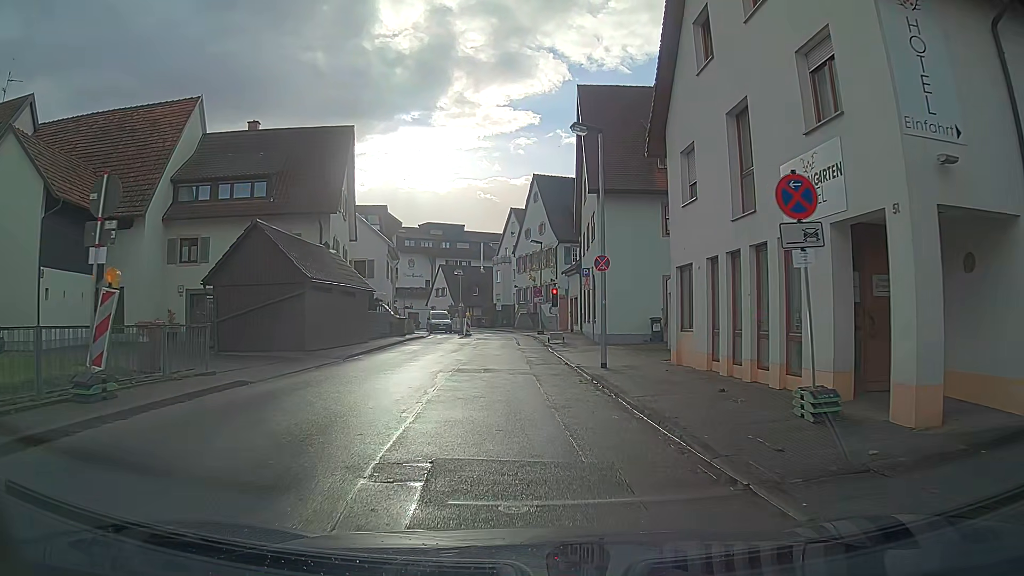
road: tertiary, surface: asphalt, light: Day
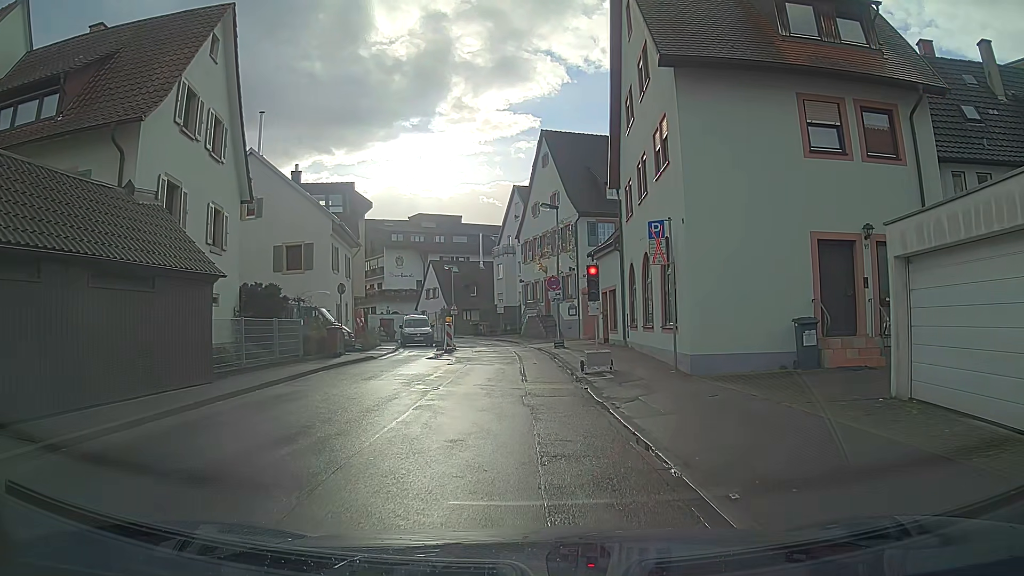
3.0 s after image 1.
(+0.2, +14.8) m; +1°
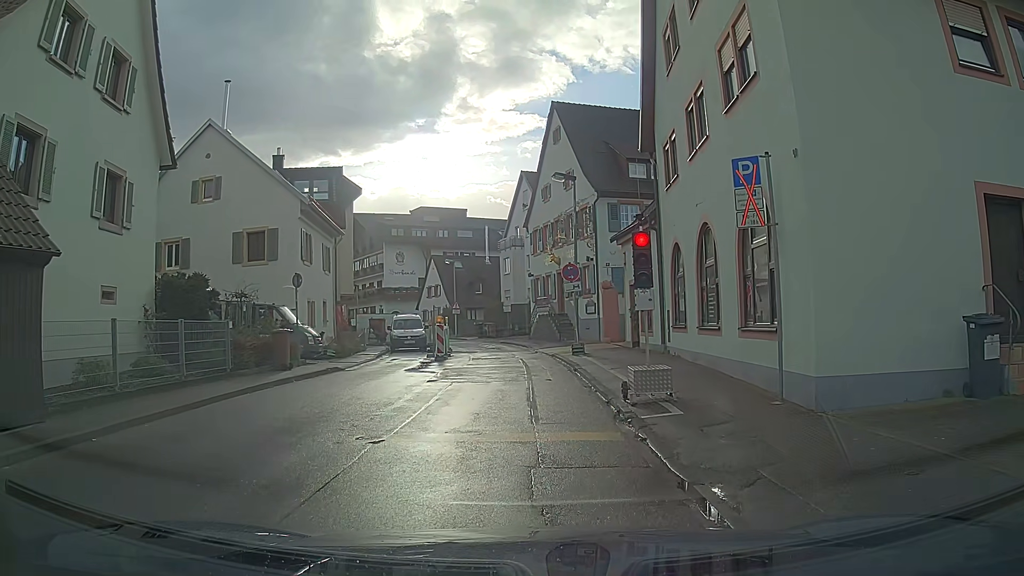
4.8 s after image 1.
(-0.1, +5.6) m; -2°
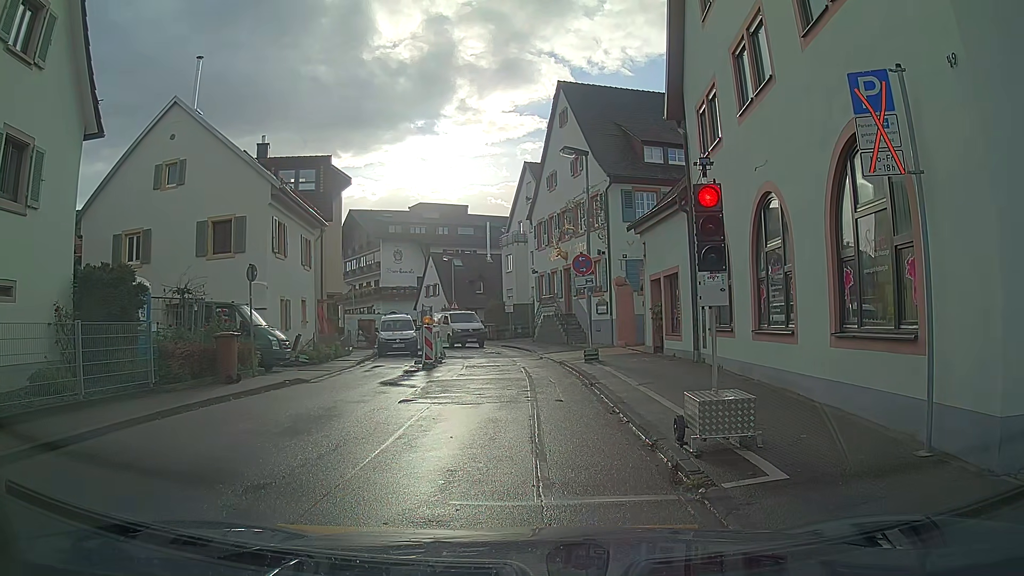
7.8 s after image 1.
(0.0, +3.4) m; 0°
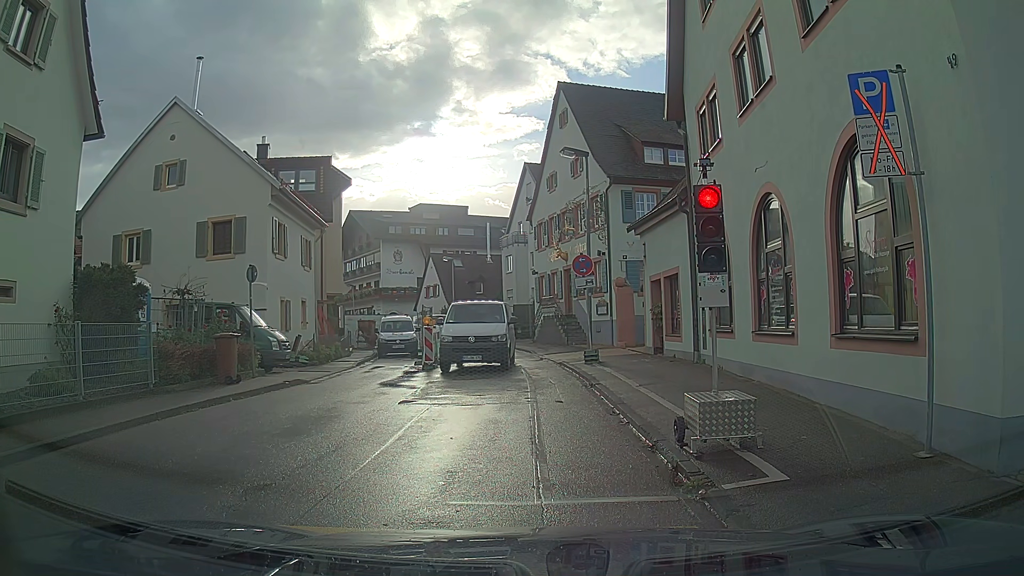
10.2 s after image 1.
(0.0, +0.1) m; 0°
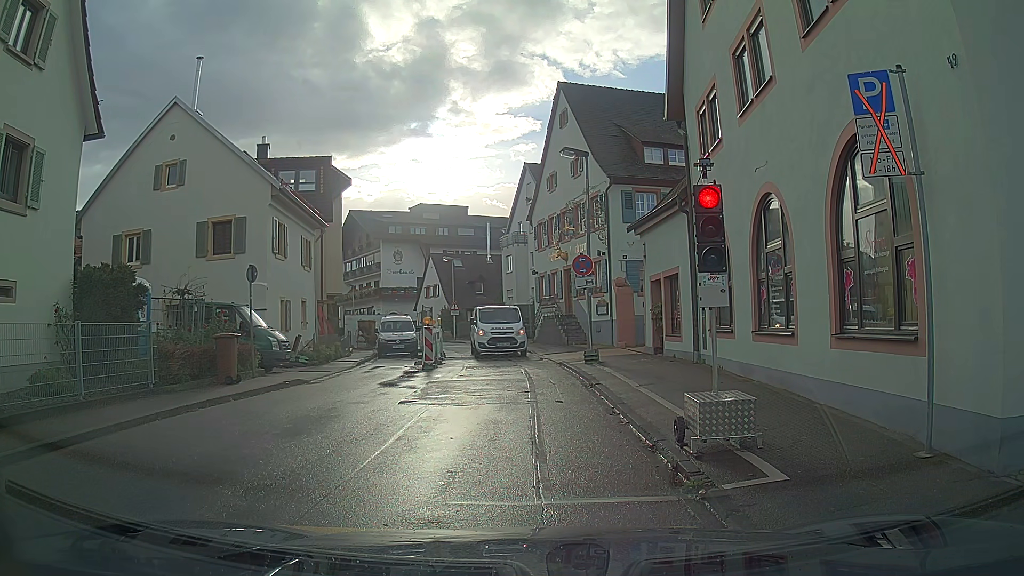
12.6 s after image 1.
(0.0, 0.0) m; 0°
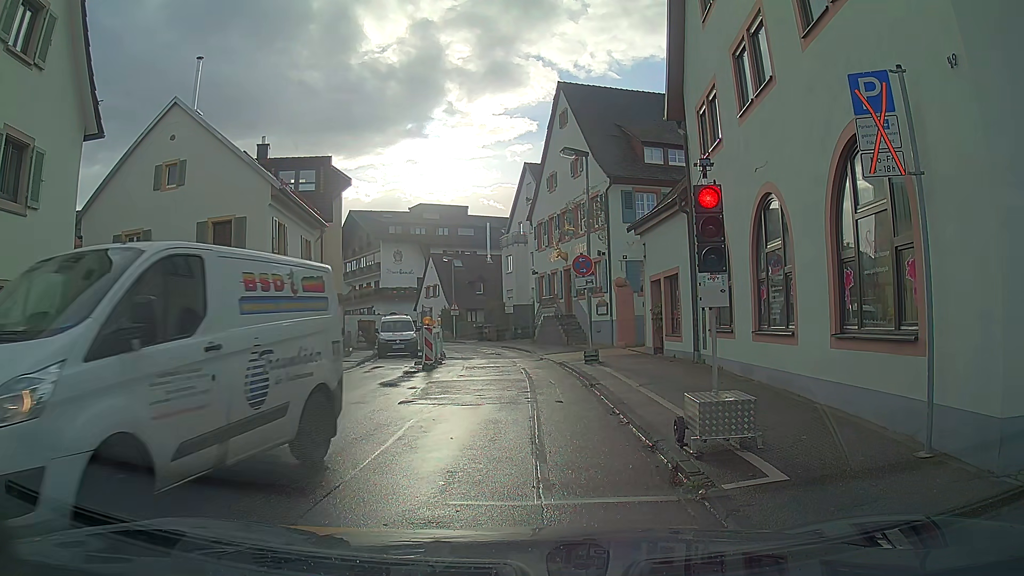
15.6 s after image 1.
(0.0, 0.0) m; 0°
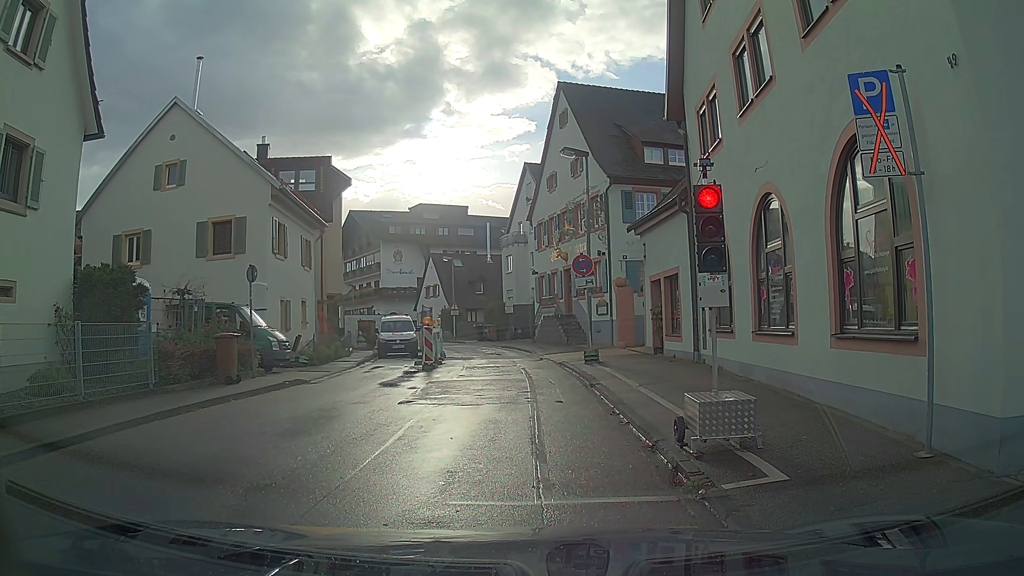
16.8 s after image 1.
(0.0, 0.0) m; 0°
(0, +10) (-1, +20) (-2, +30) (-4, +40) (-7, +49) (-11, +58) (-16, +67) (-22, +75) (-28, +83) (-35, +90) m
